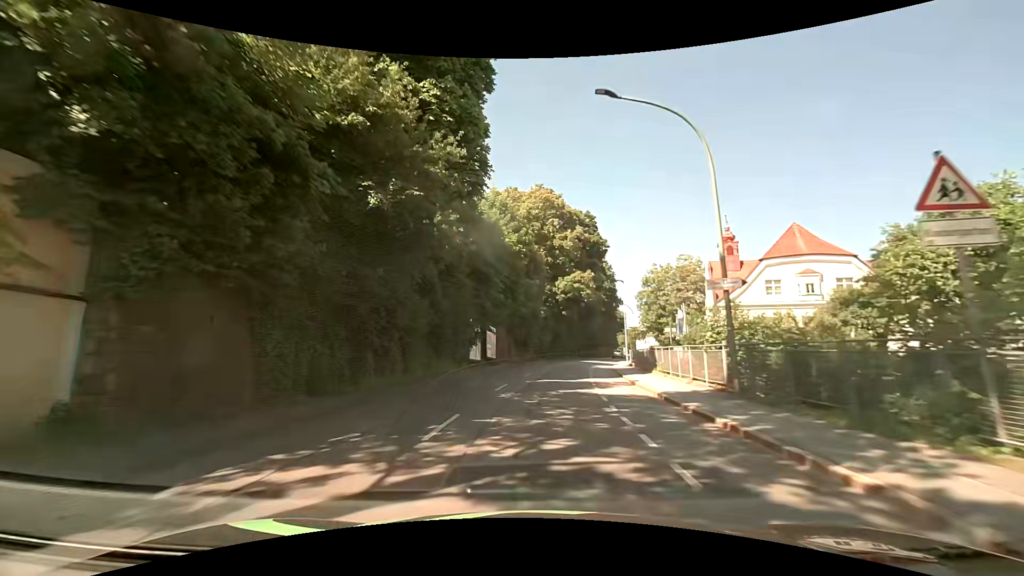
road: tertiary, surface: asphalt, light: Day
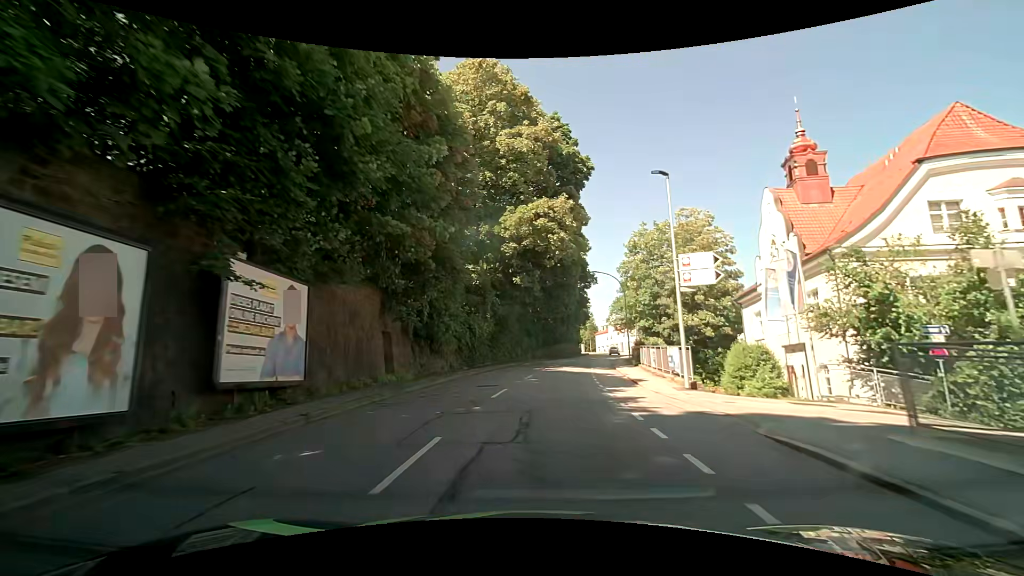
(+1.3, +29.7) m; +6°
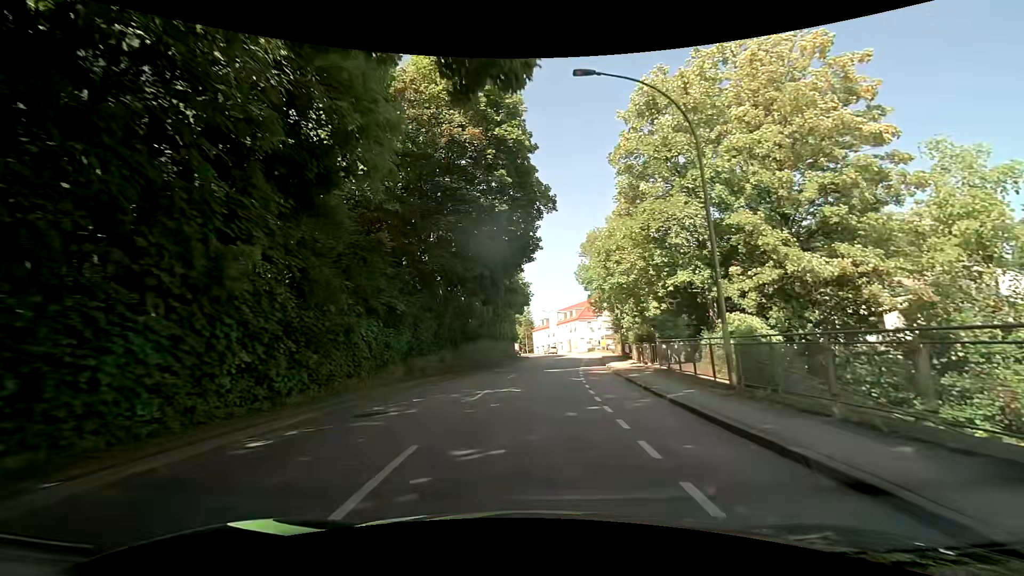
(+2.5, +36.4) m; +7°
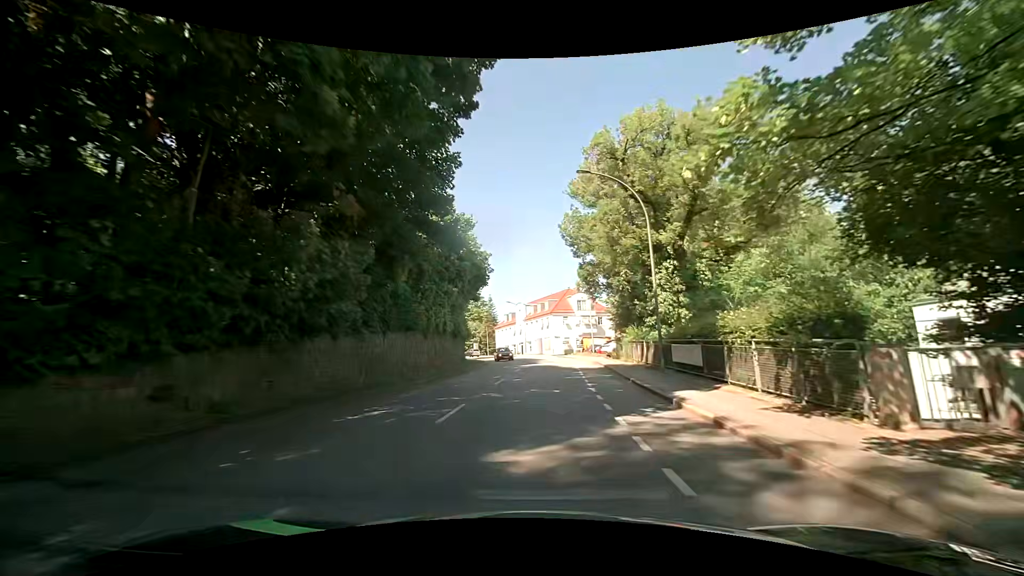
(+0.7, +21.6) m; +4°
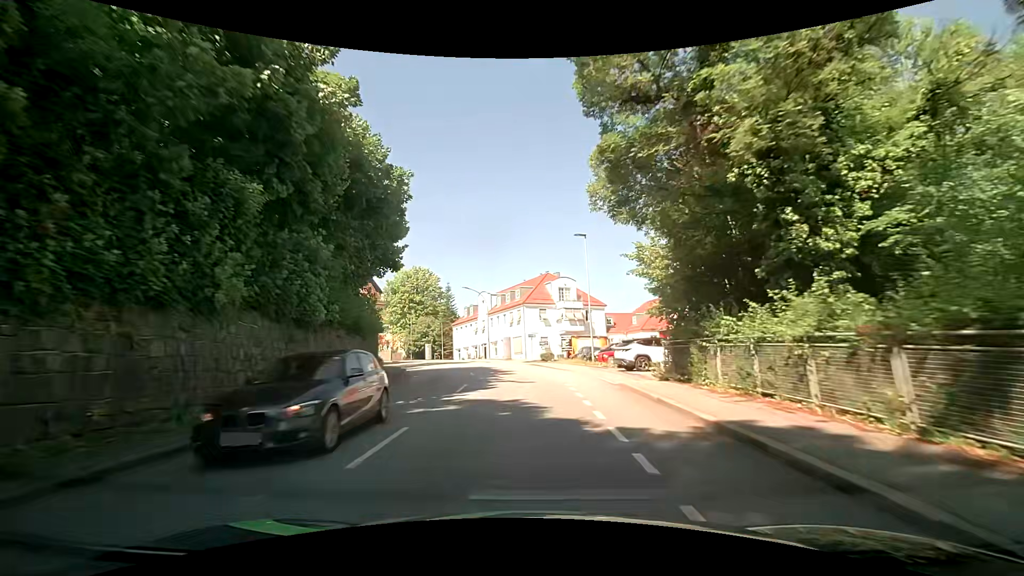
(+0.8, +21.4) m; +3°
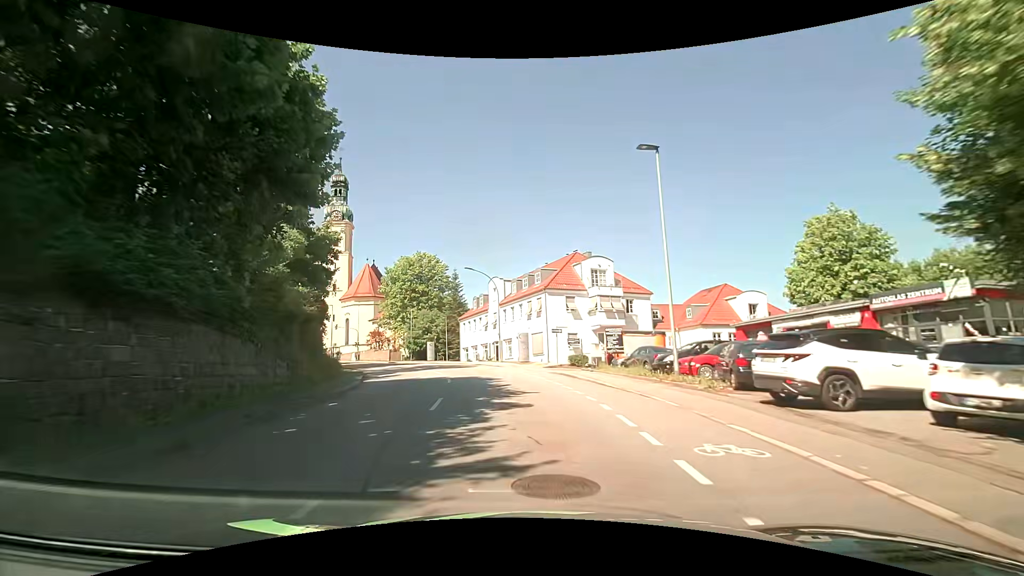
(-0.1, +14.2) m; -2°
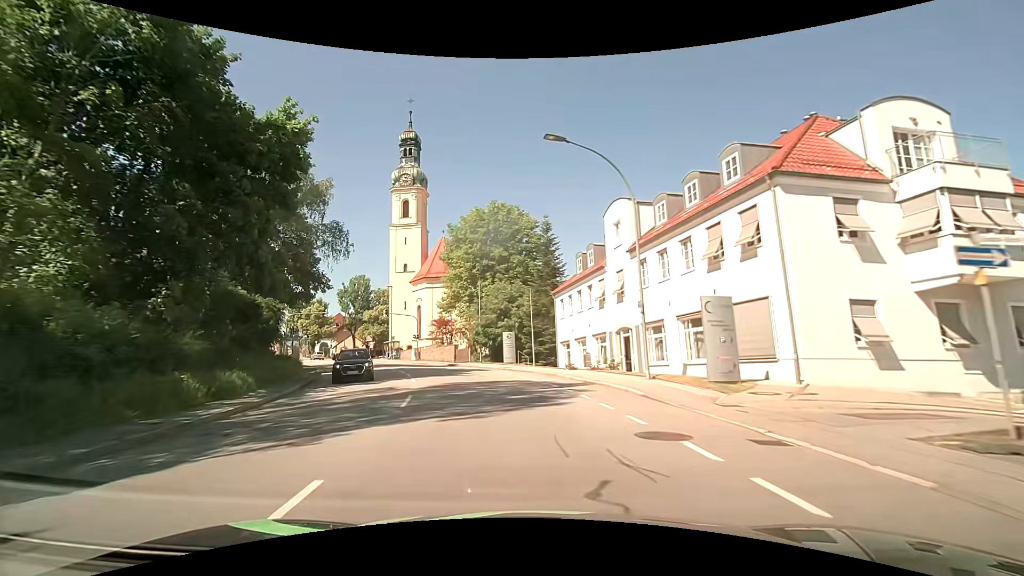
(-2.3, +28.0) m; -12°
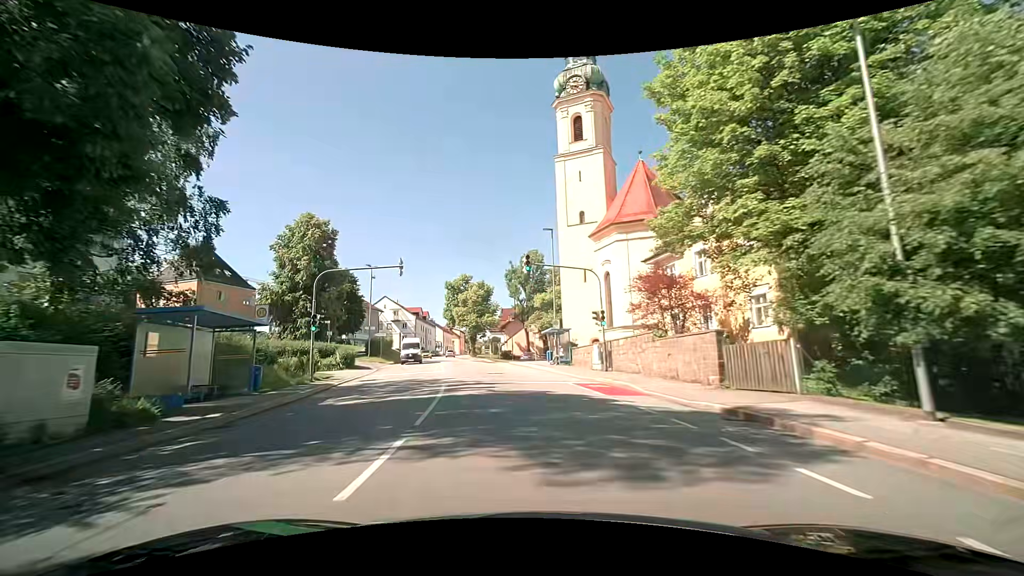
(-6.7, +34.2) m; -22°
(0, +10) (-1, +20) (-3, +30) (-5, +40) (-7, +49) (-9, +59) (-11, +69) (-13, +79) (-14, +89) (-16, +99) m
